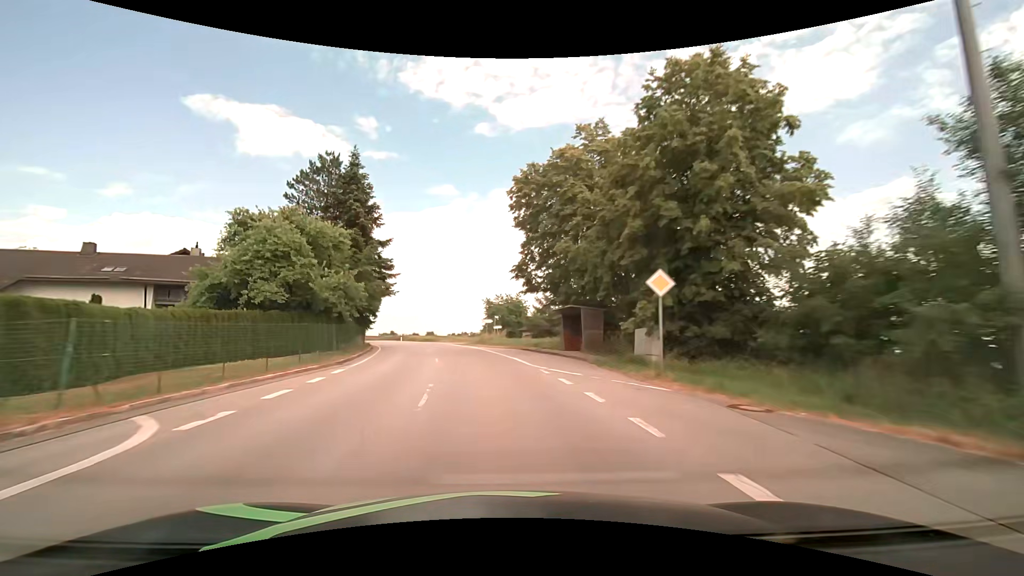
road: secondary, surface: asphalt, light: Day
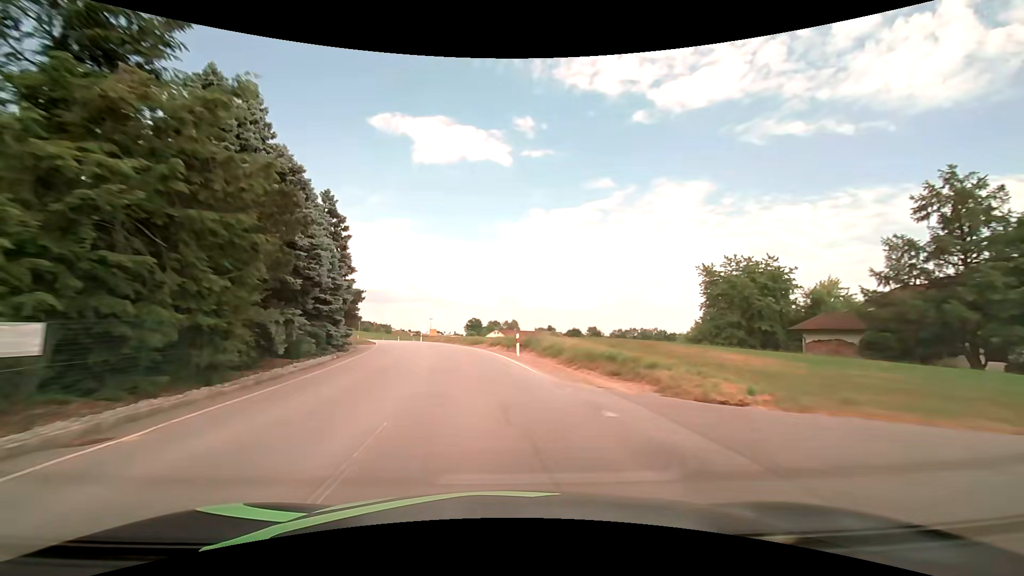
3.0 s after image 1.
(-8.3, +52.9) m; -18°
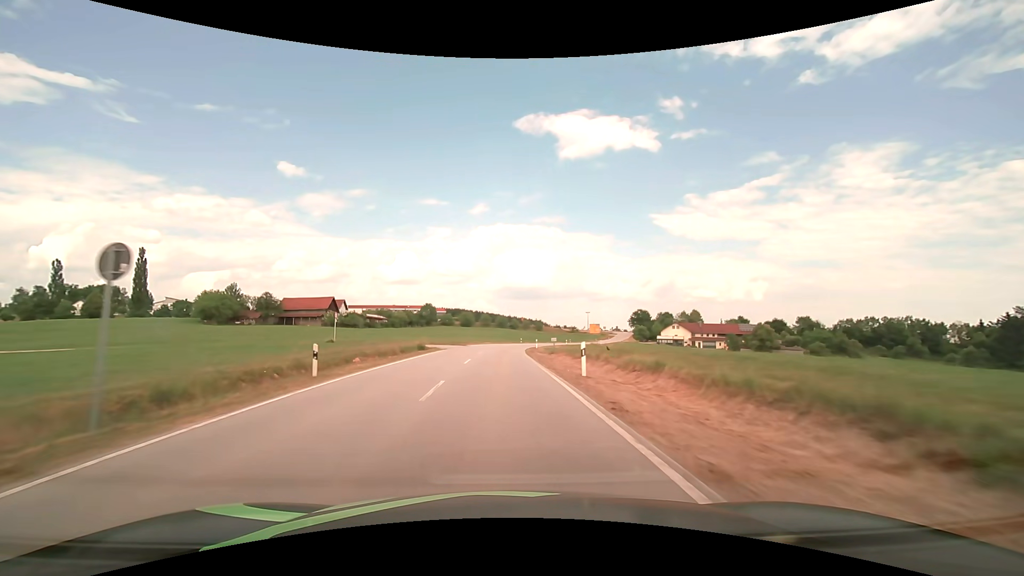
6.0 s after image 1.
(-8.6, +53.4) m; -17°
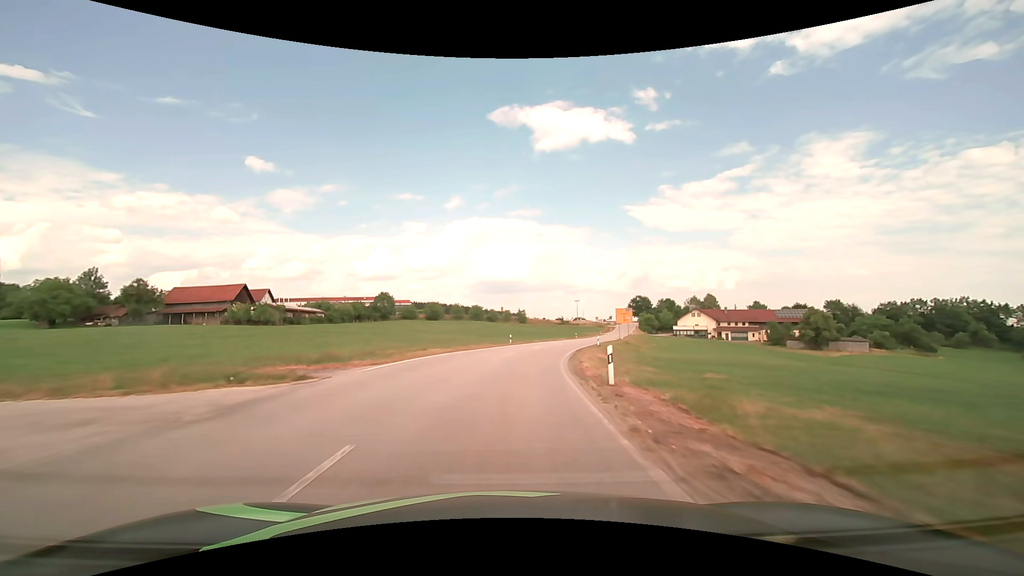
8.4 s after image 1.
(-0.4, +43.8) m; +2°
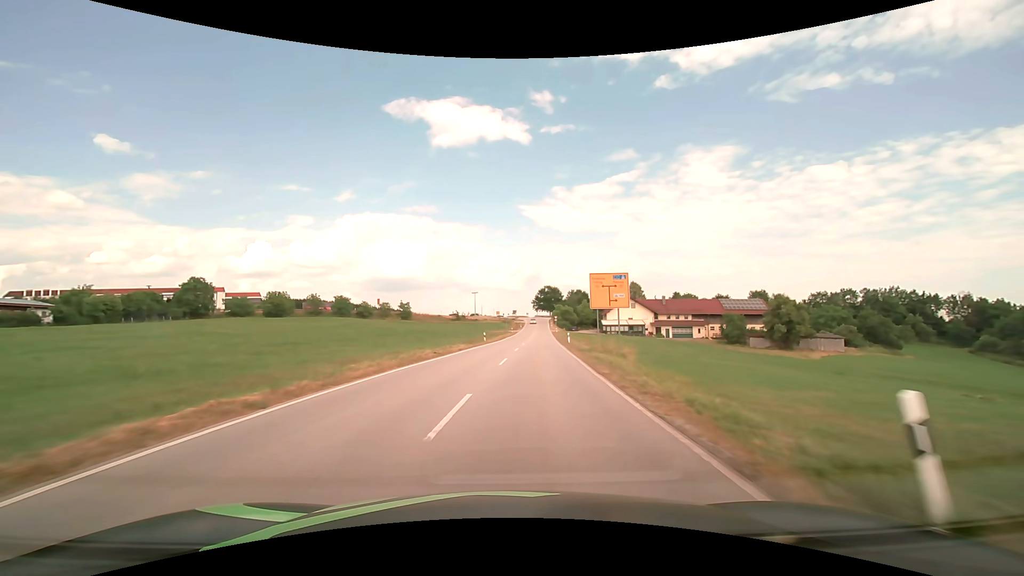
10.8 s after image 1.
(+4.2, +43.5) m; +12°
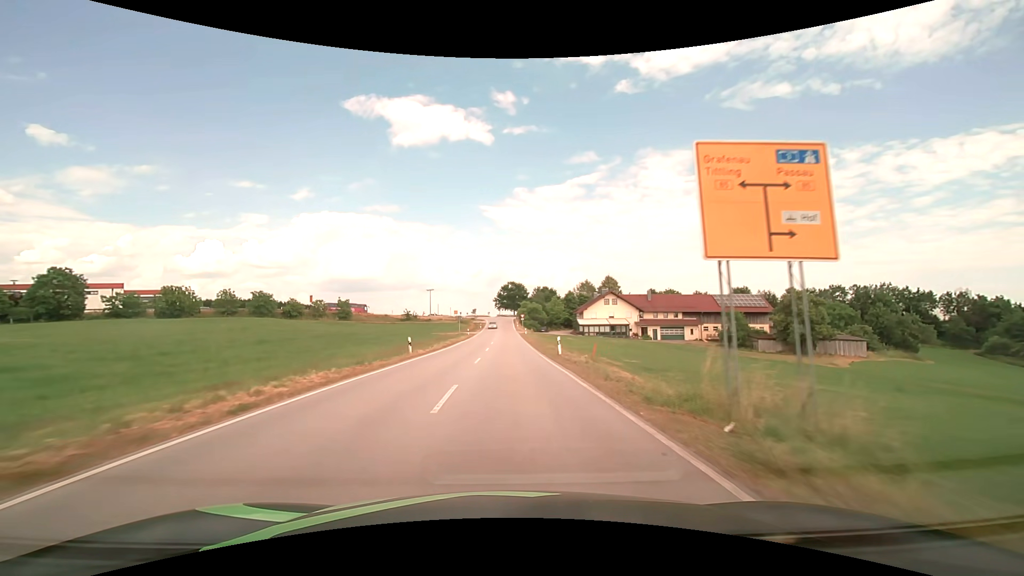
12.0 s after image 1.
(+1.0, +21.7) m; +5°
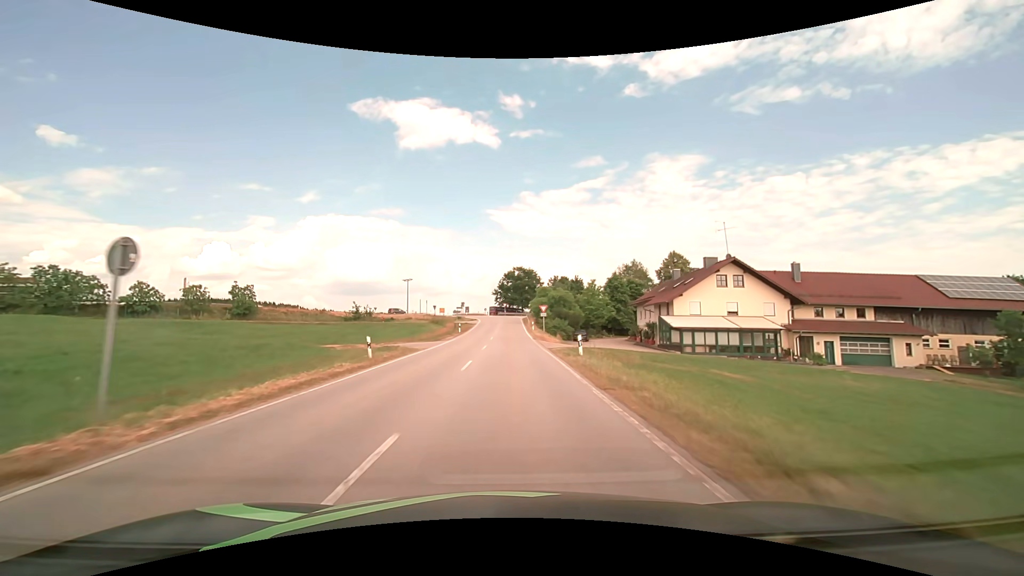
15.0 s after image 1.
(+0.2, +53.9) m; -1°
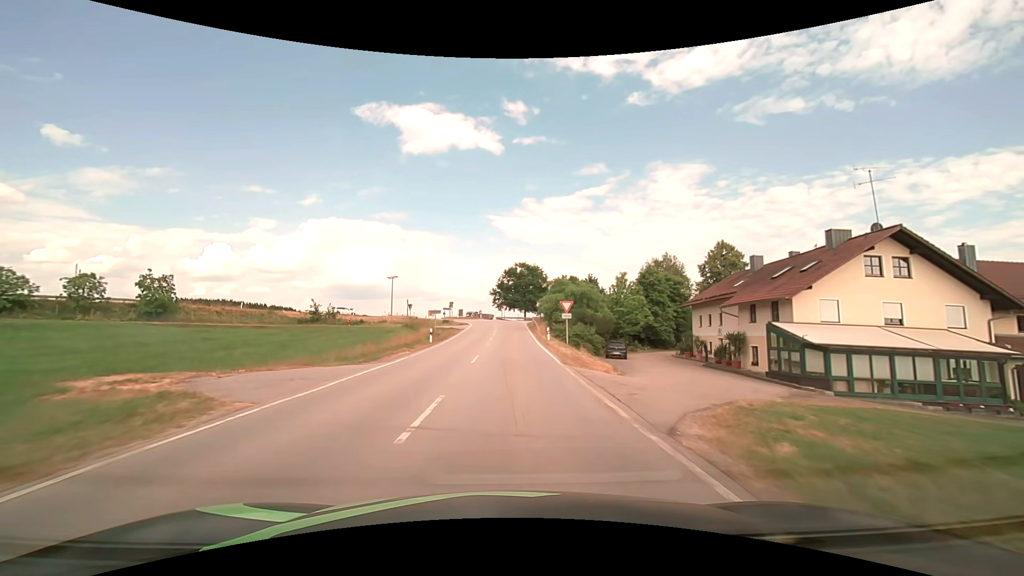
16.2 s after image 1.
(0.0, +20.2) m; 0°
(0, +10) (0, +20) (0, +30) (0, +40) (0, +50) (0, +60) (0, +70) (0, +80) (-2, +90) (-4, +100) m
